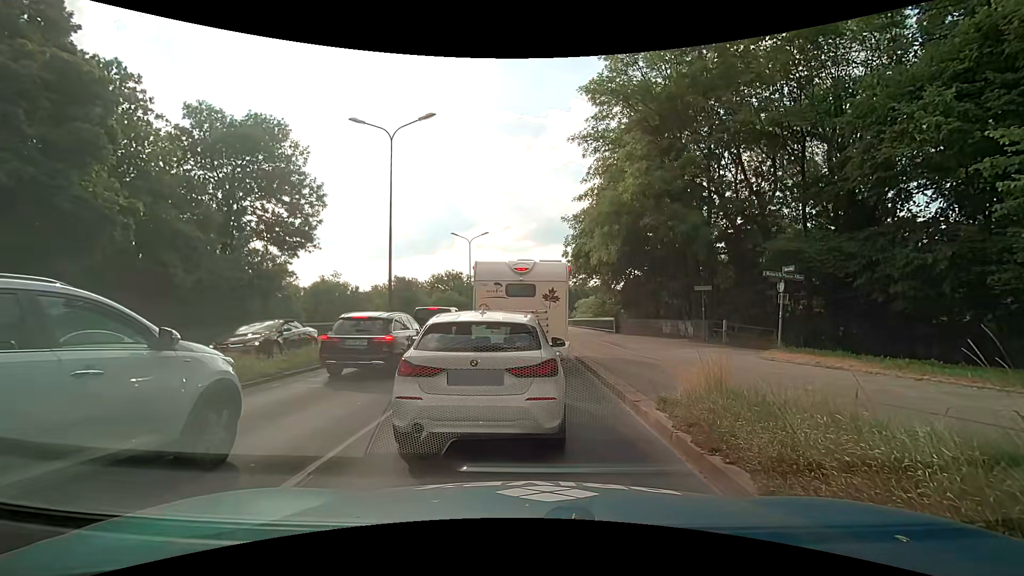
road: trunk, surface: asphalt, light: Day
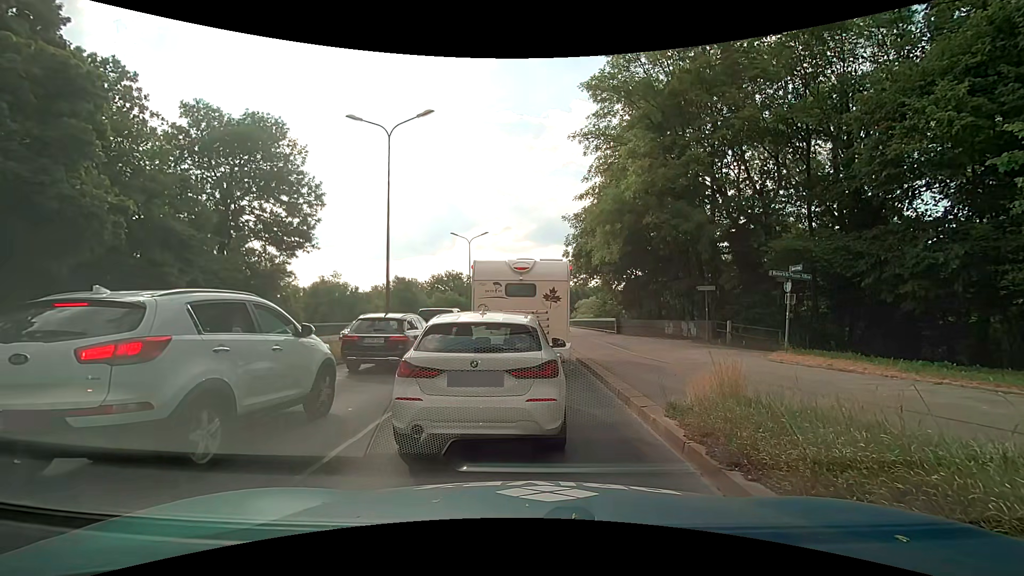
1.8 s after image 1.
(0.0, +0.5) m; 0°
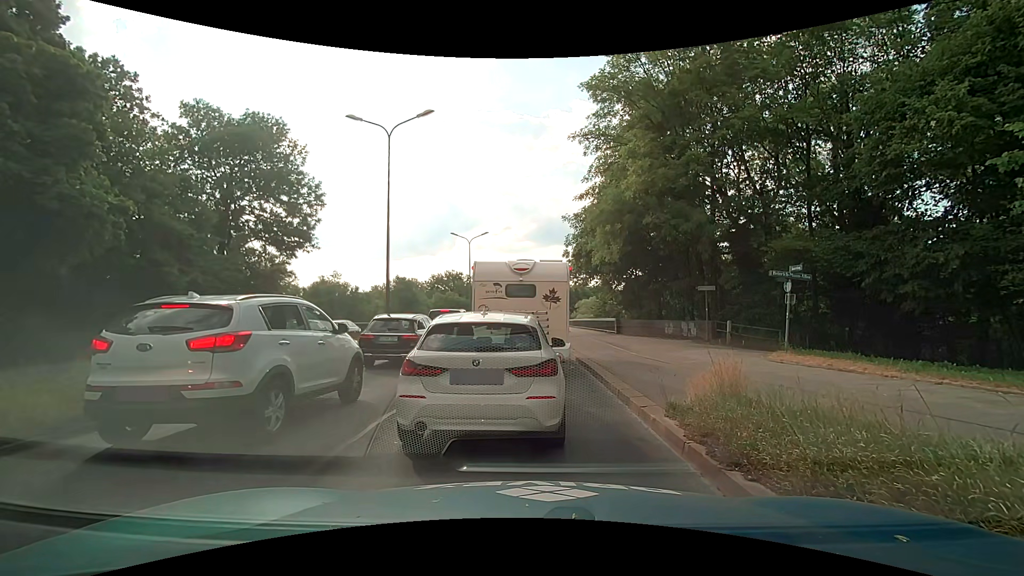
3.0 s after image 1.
(0.0, 0.0) m; 0°
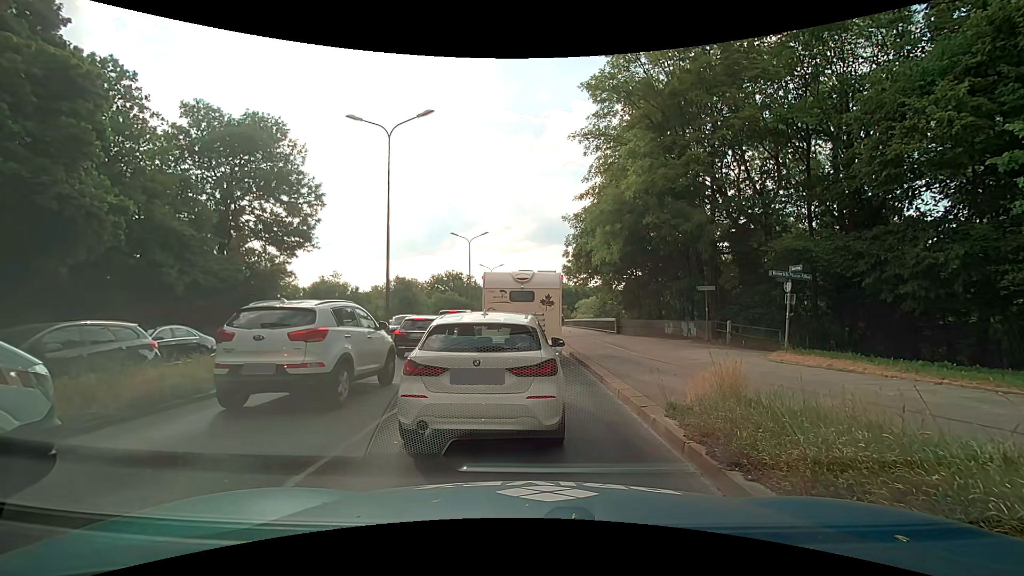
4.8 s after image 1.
(0.0, 0.0) m; 0°
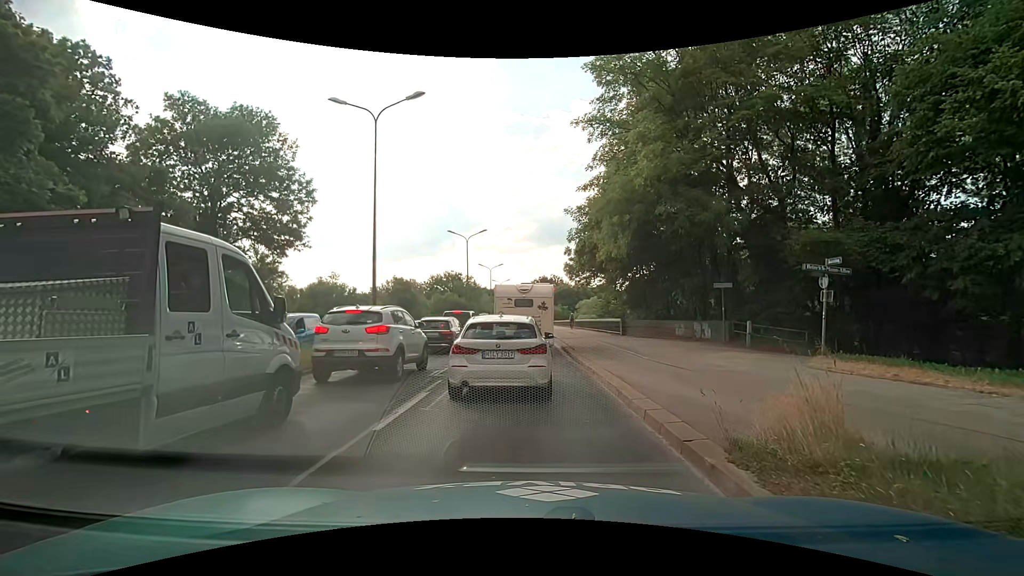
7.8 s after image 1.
(0.0, +2.1) m; +2°
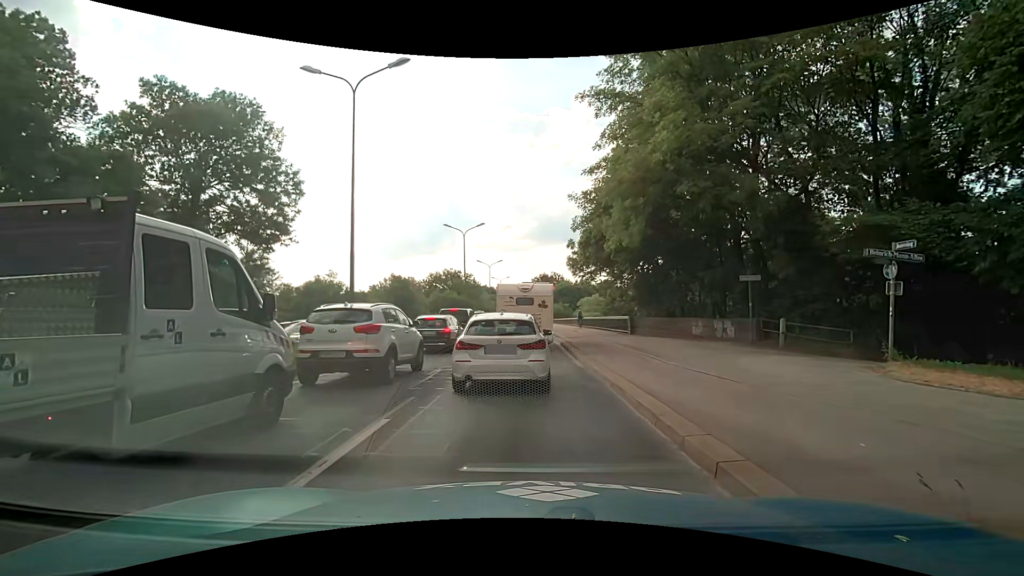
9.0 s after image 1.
(-0.1, +2.6) m; -2°
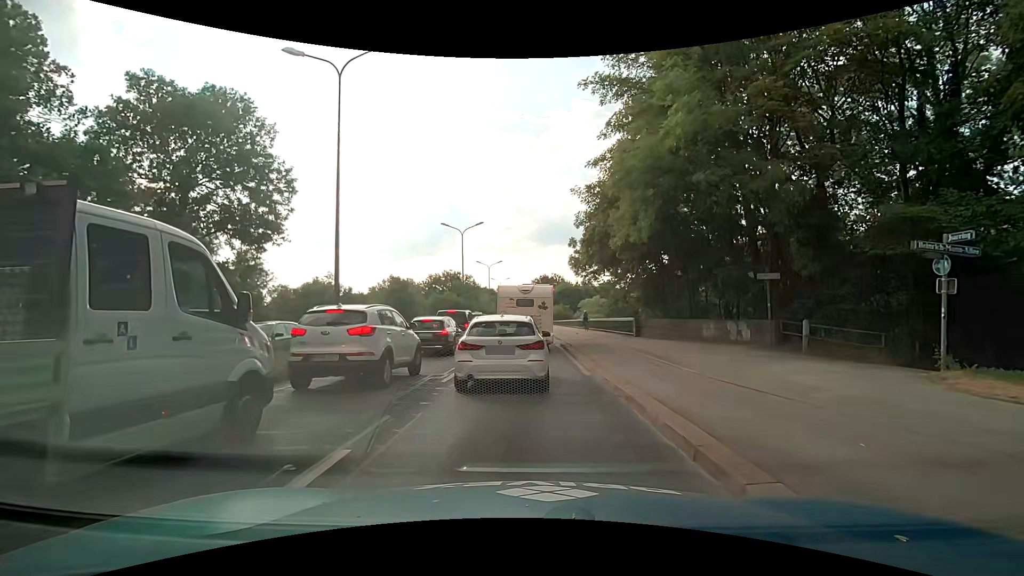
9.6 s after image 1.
(0.0, +1.5) m; 0°
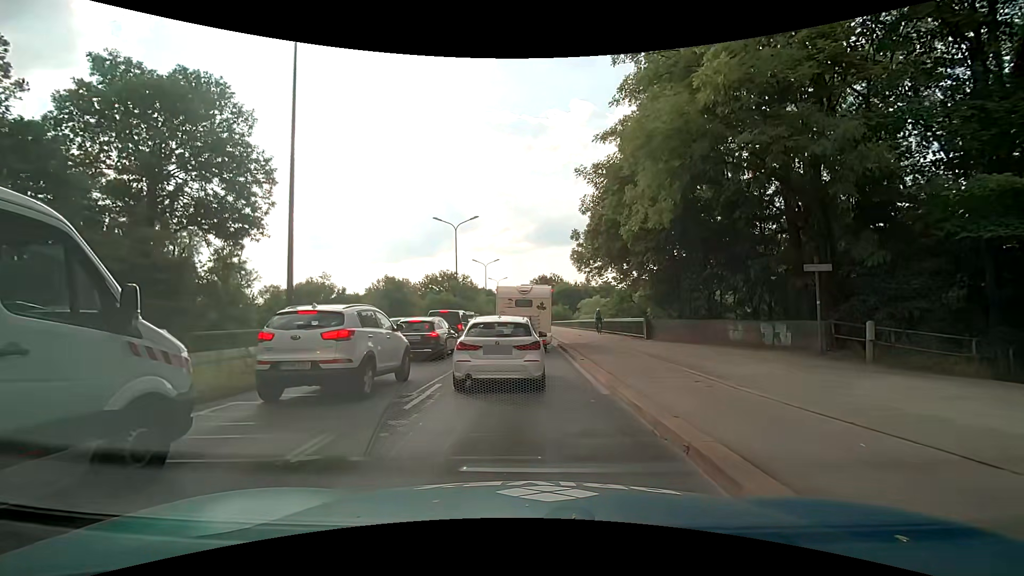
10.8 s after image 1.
(0.0, +3.1) m; -1°
